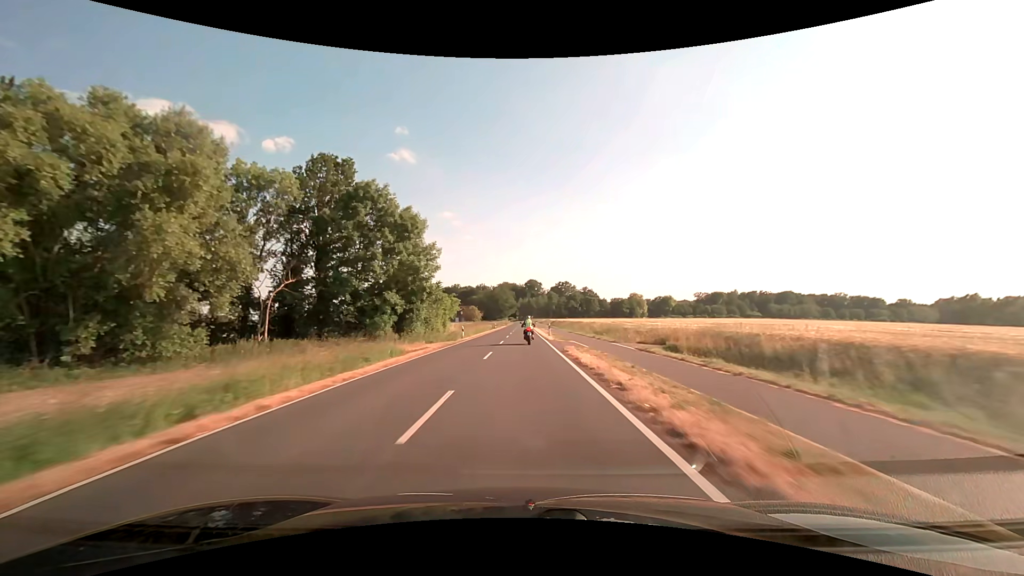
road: tertiary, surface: asphalt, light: Day
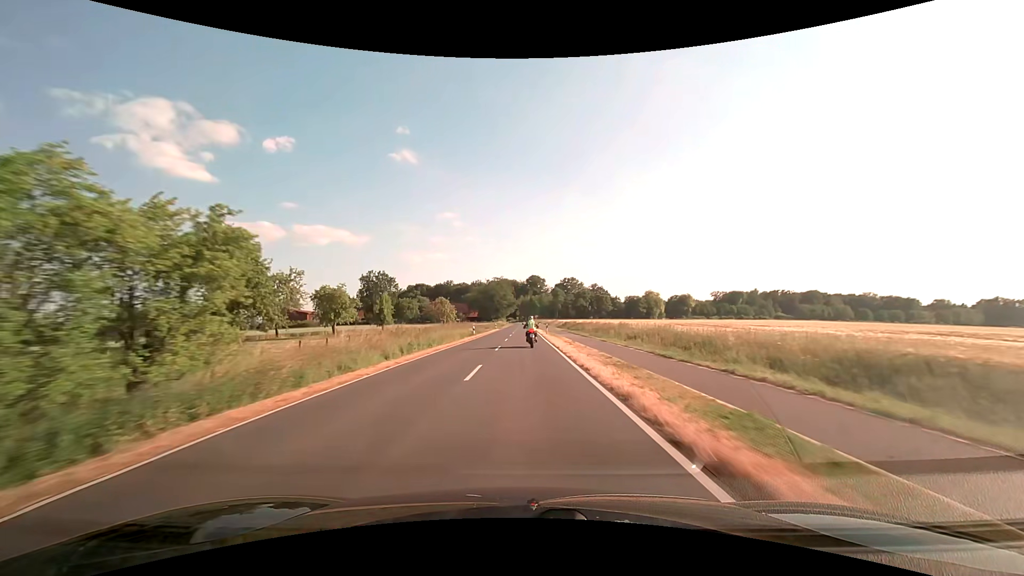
(0.0, +41.6) m; 0°
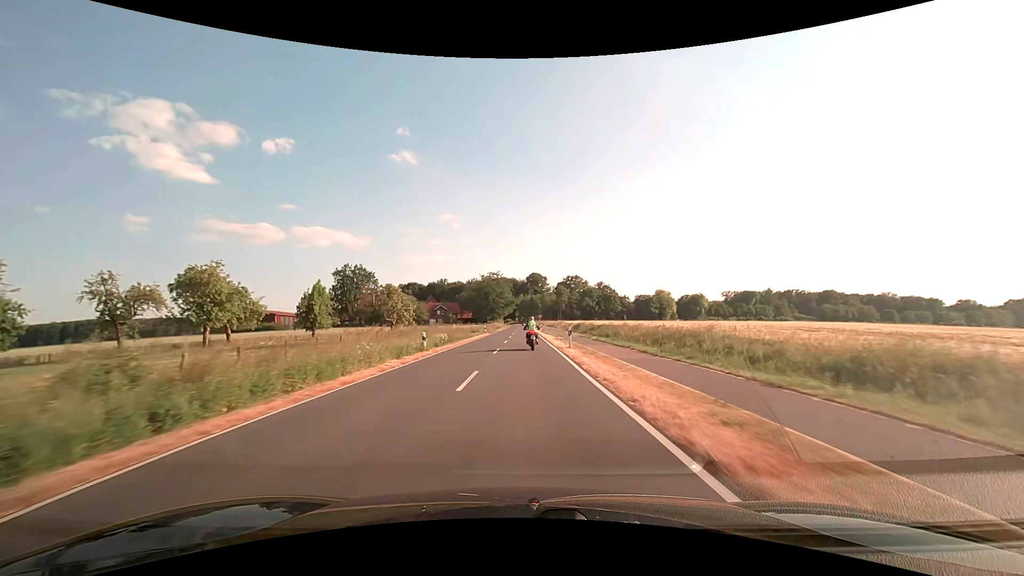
(0.0, +25.3) m; 0°
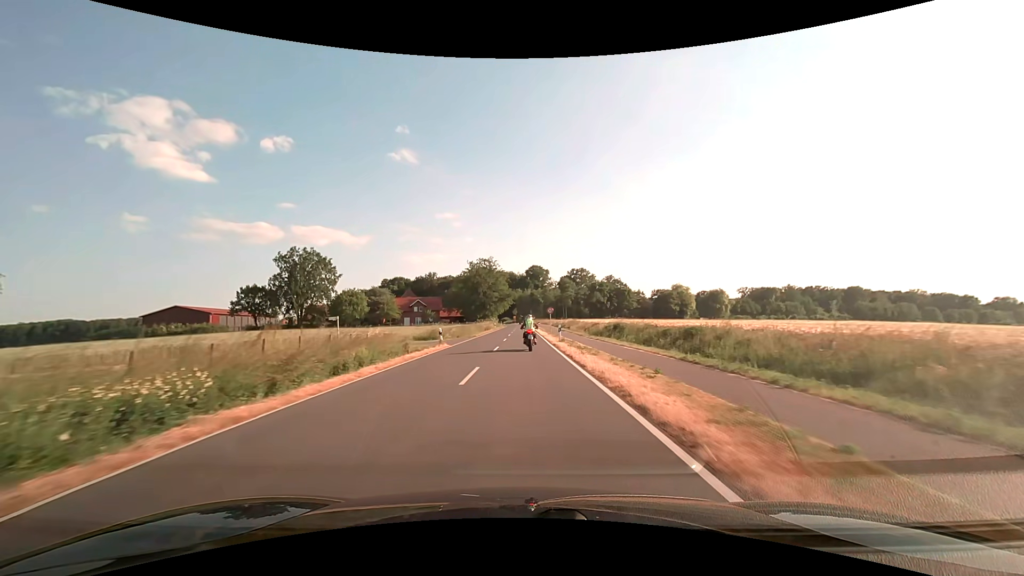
(0.0, +34.9) m; 0°
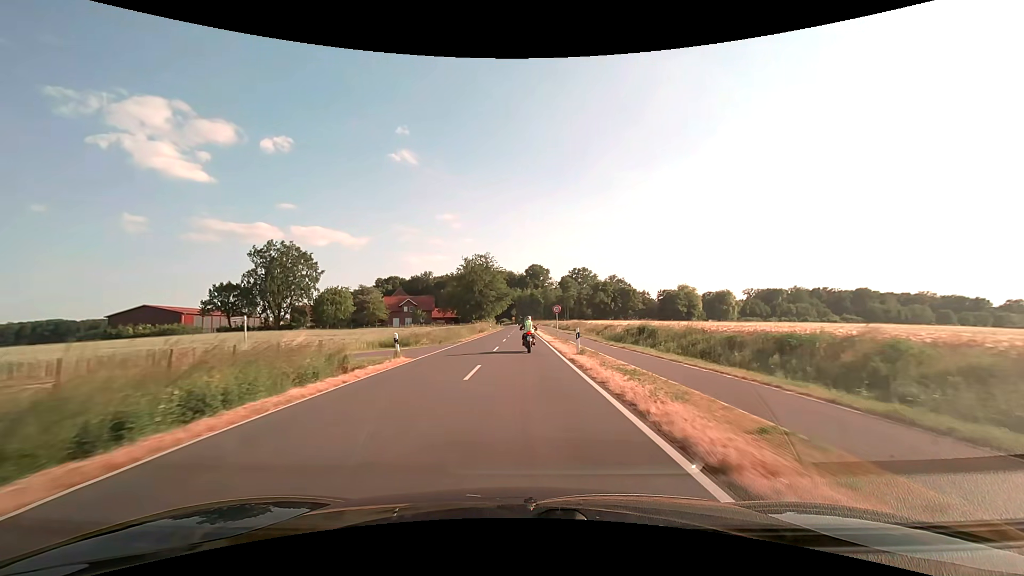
(0.0, +10.7) m; 0°
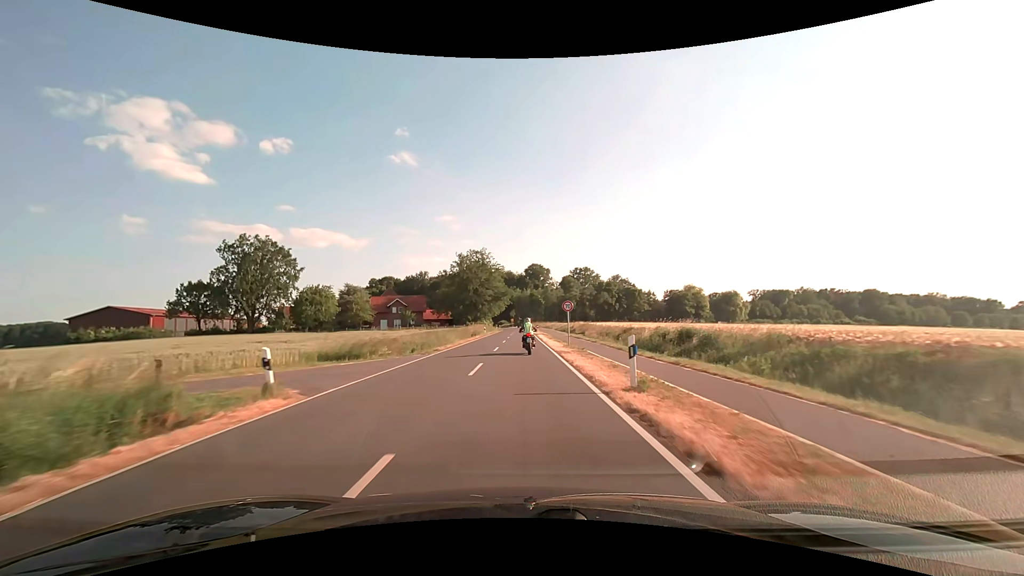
(0.0, +10.4) m; 0°
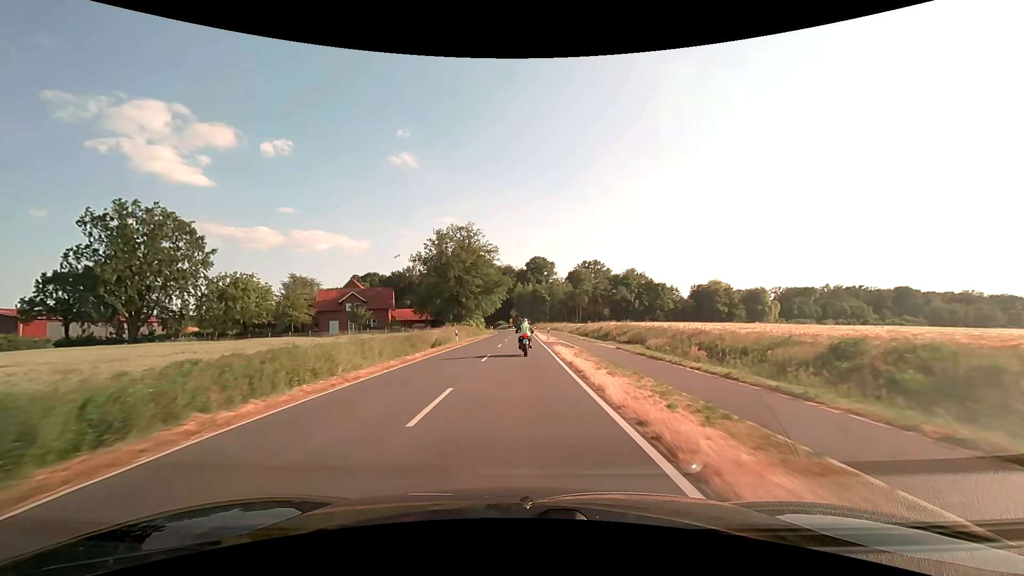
(+0.1, +30.4) m; 0°
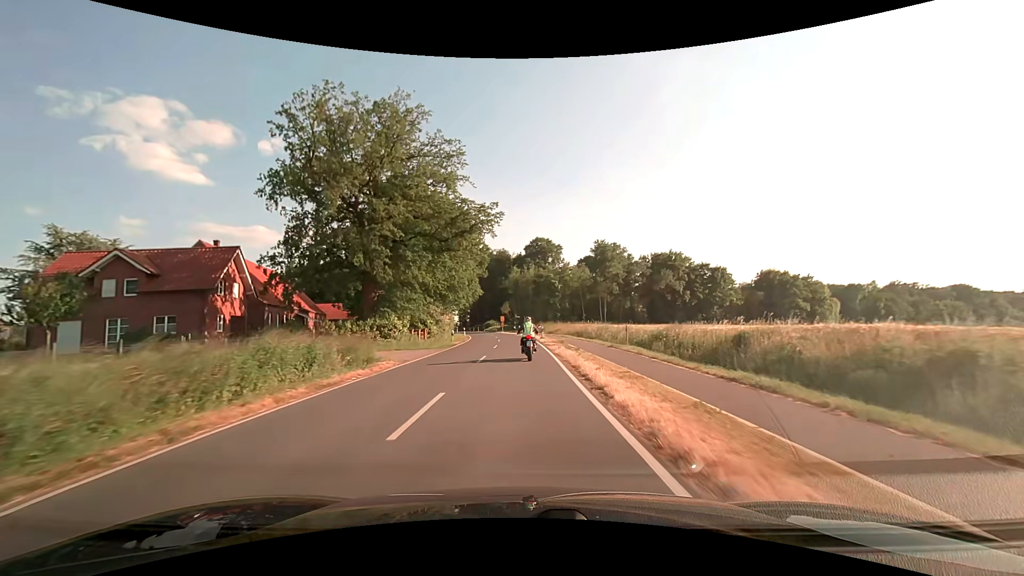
(0.0, +48.5) m; 0°
(0, +10) (0, +20) (0, +30) (0, +40) (-1, +50) (-2, +60) (-3, +70) (-5, +80) (-6, +90) (-8, +99) m
